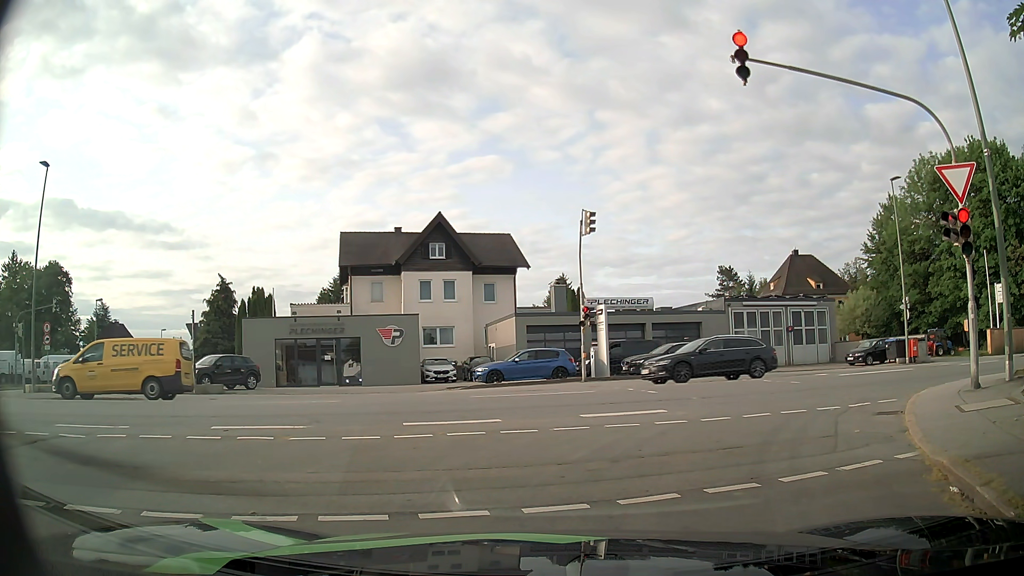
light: Day
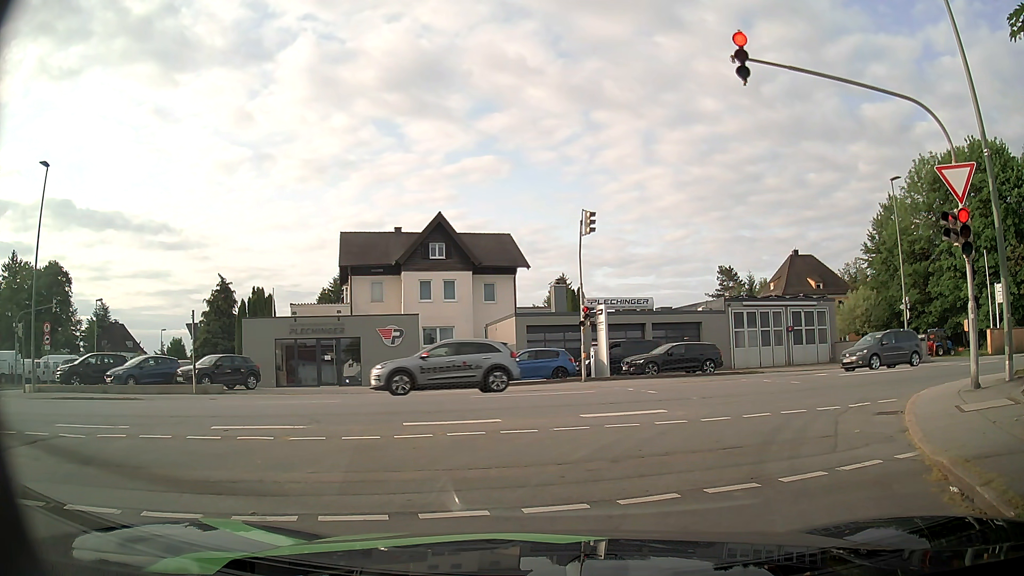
(0.0, 0.0) m; 0°
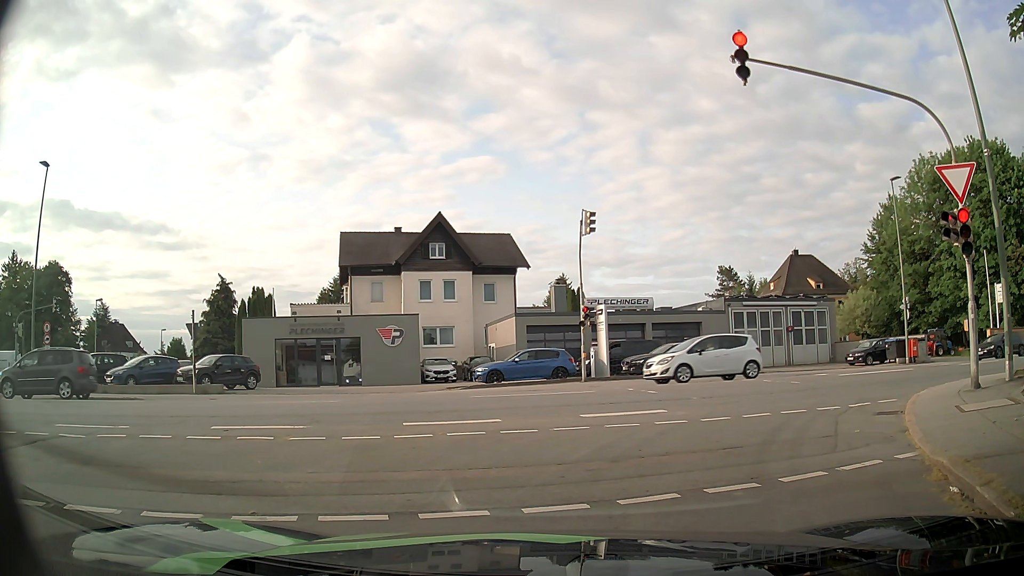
(0.0, 0.0) m; 0°
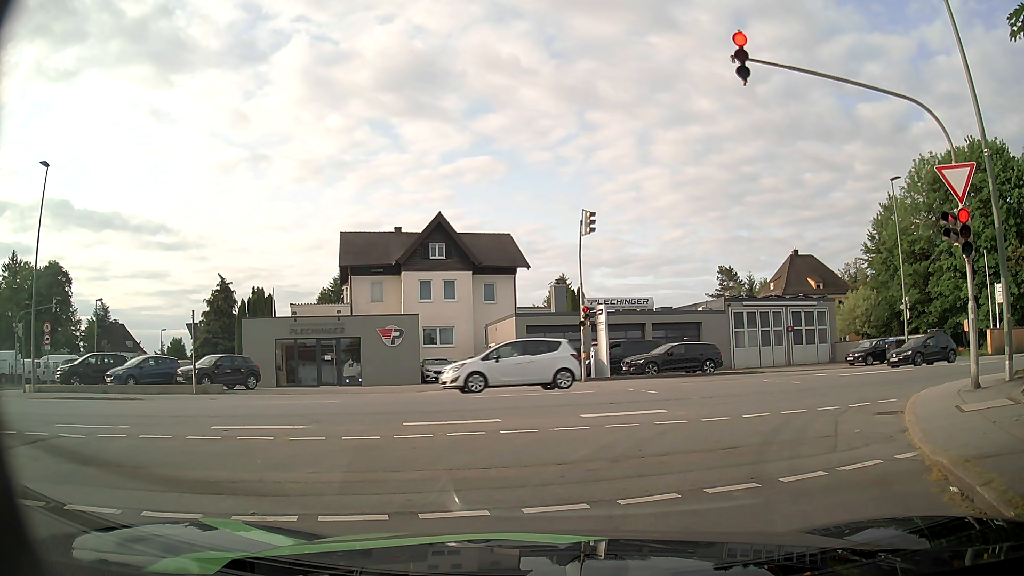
(0.0, 0.0) m; 0°
(+1, +10) (+8, +17) (+17, +21) (+27, +23) (+37, +25) (+47, +27) (+56, +30) (+66, +32) (+76, +35) (+85, +37) m
